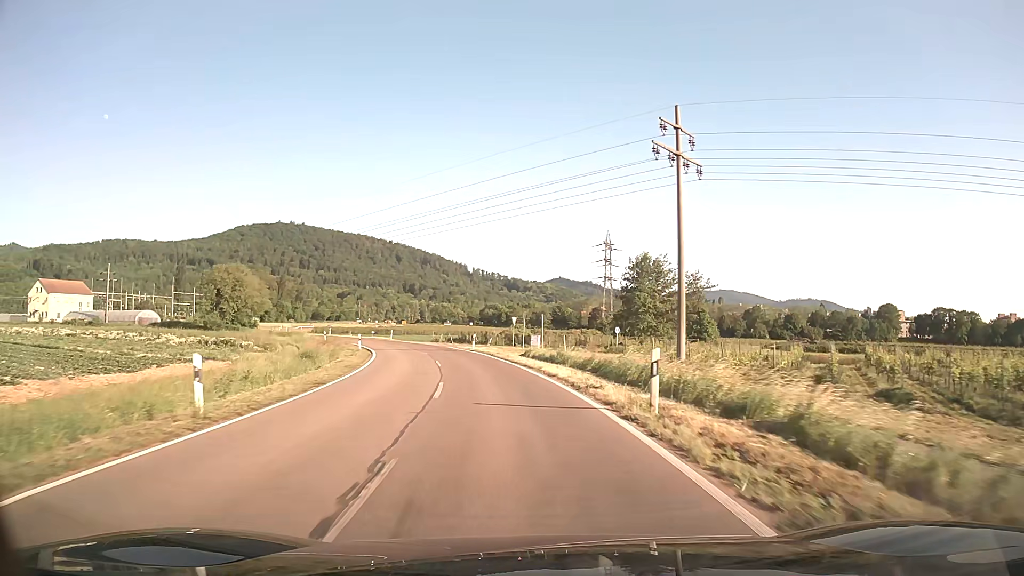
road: tertiary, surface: asphalt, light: Day
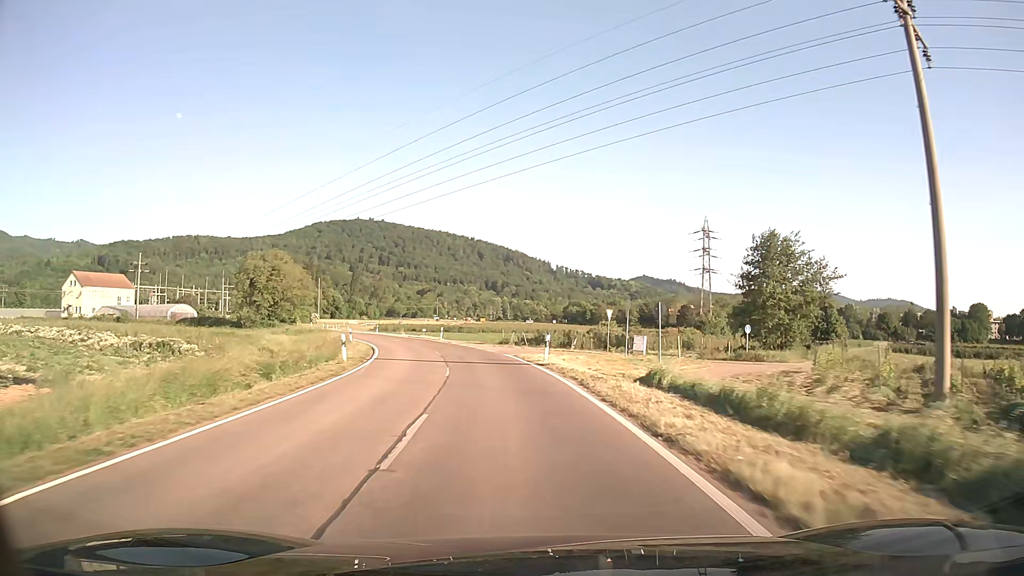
(-1.2, +19.4) m; -7°
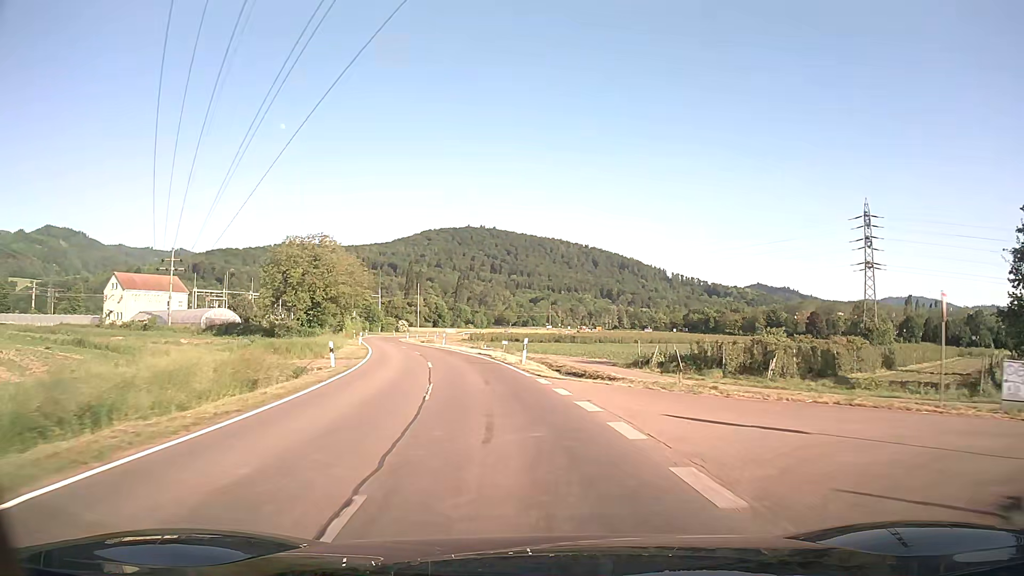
(-2.5, +29.2) m; -9°
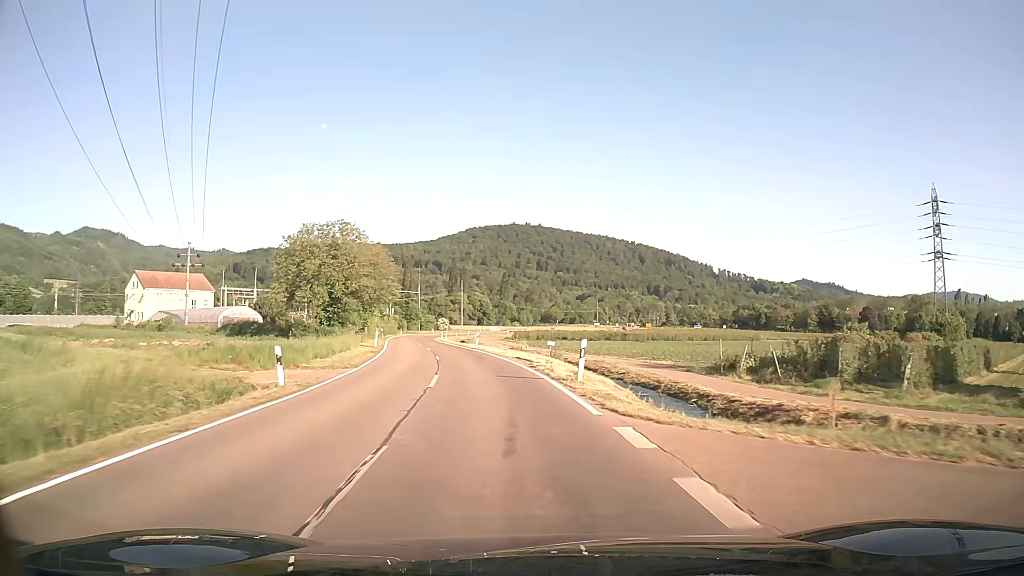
(-0.3, +9.8) m; -4°
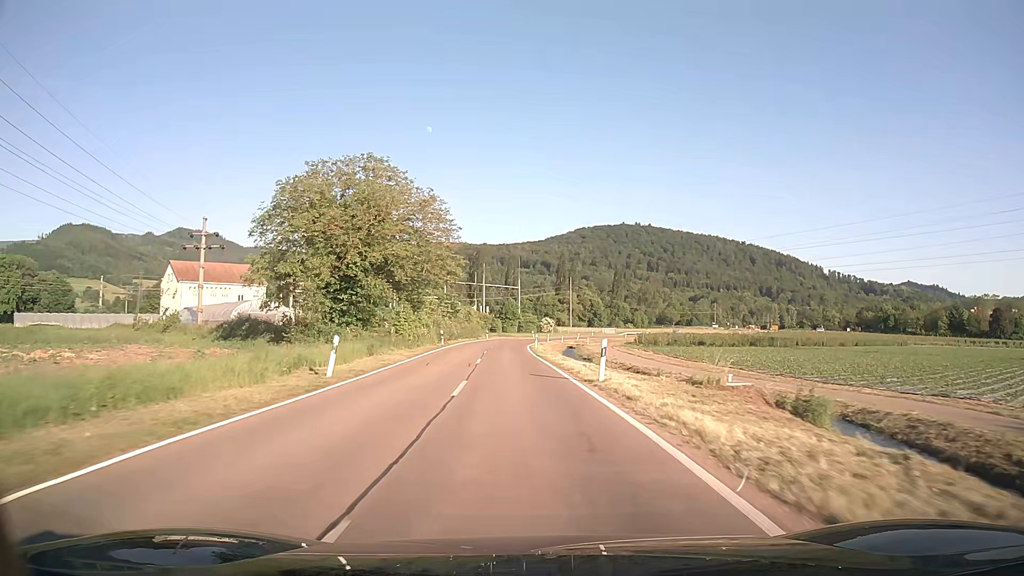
(-2.7, +29.5) m; -9°
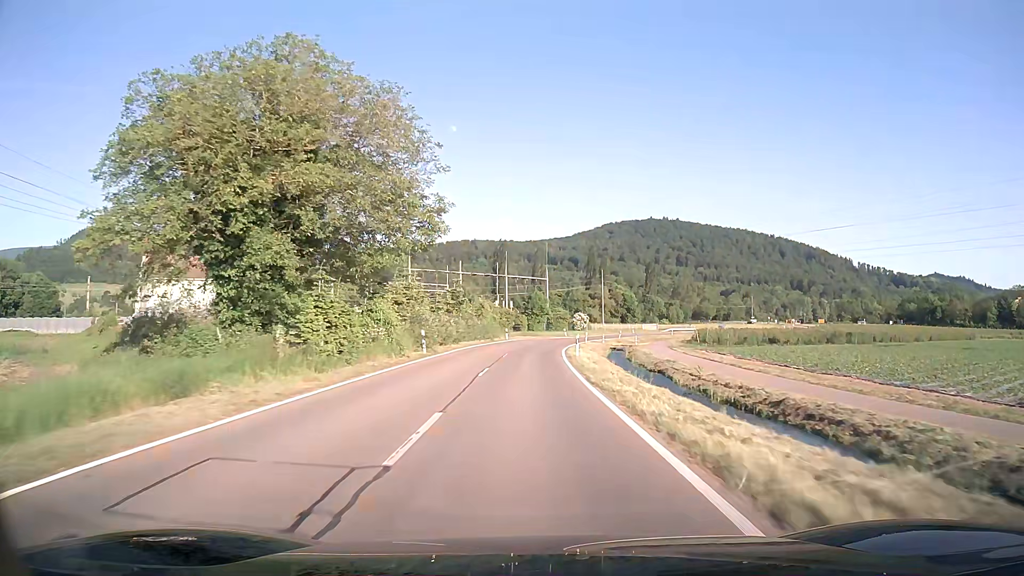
(-0.5, +20.1) m; -3°
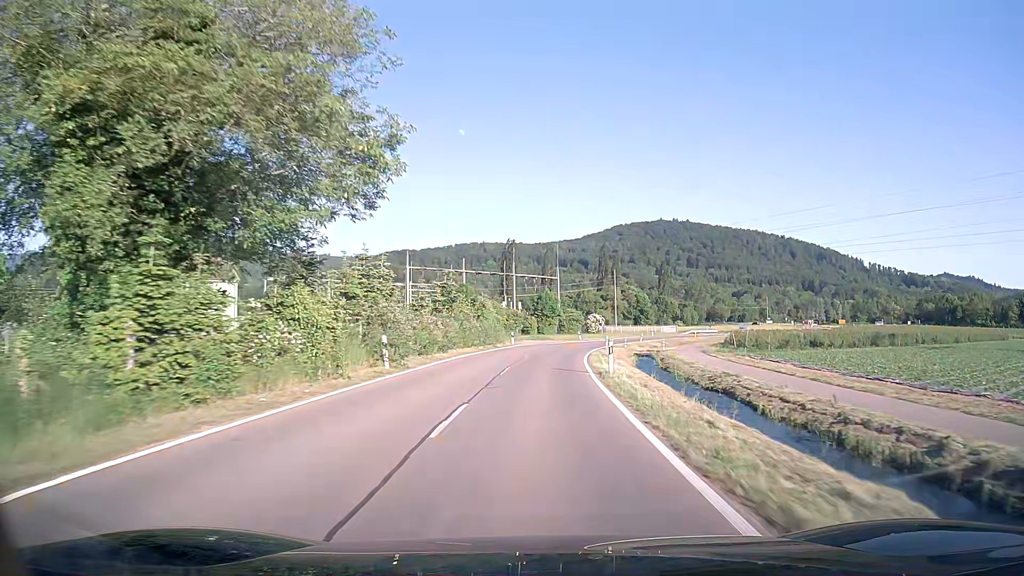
(-0.1, +10.2) m; -1°
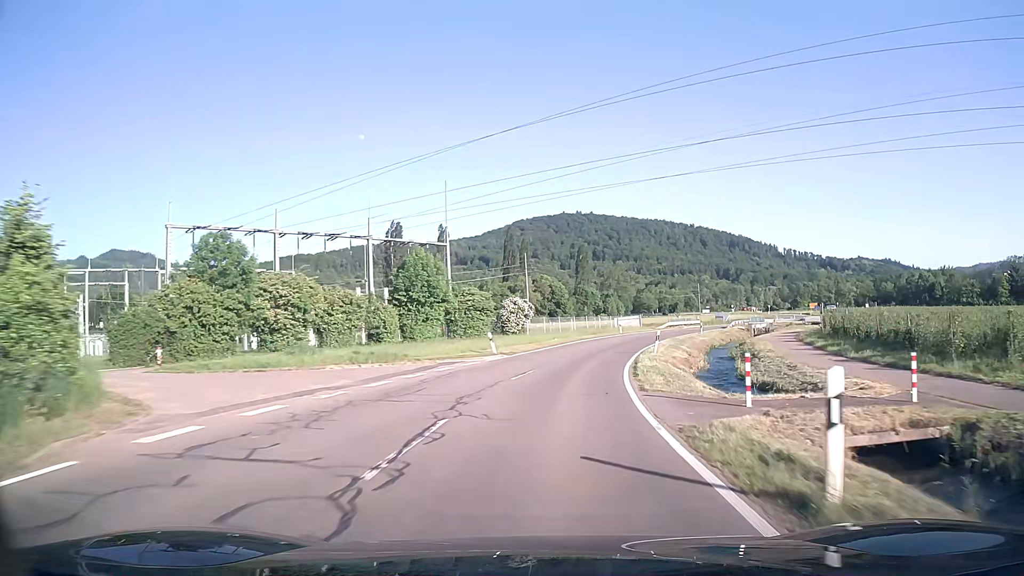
(+2.6, +50.5) m; +8°
(0, +10) (+1, +20) (+2, +30) (+5, +40) (+8, +49) (+11, +58) (+15, +68) (+20, +77) (+25, +85) (+30, +94) m
